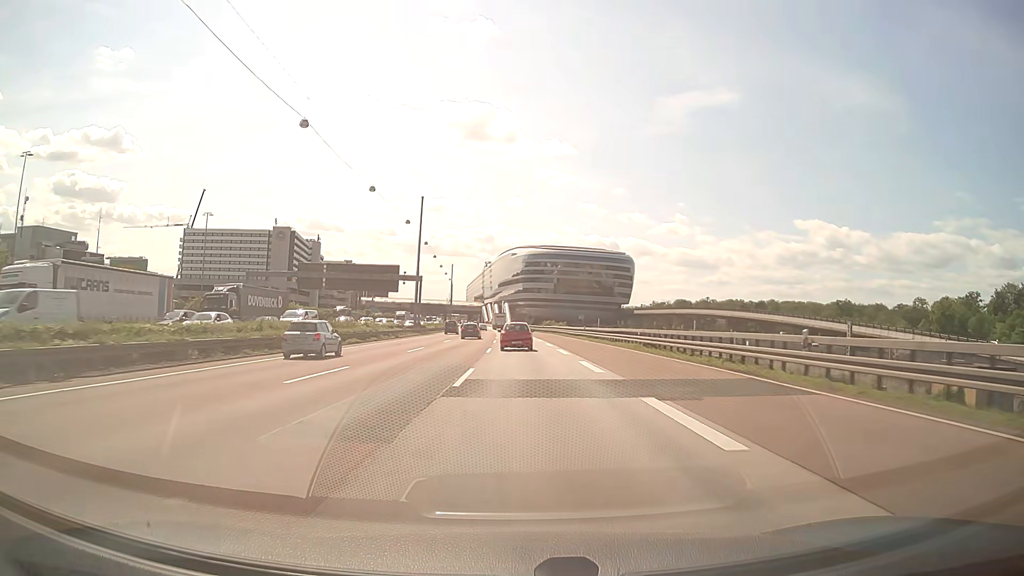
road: motorway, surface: asphalt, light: Day
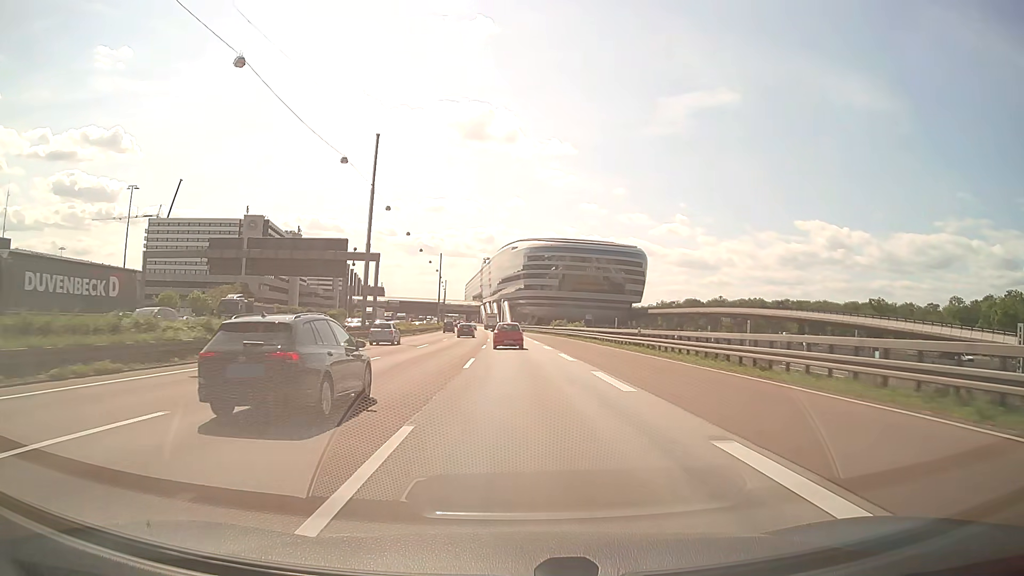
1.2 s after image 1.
(0.0, +29.8) m; 0°
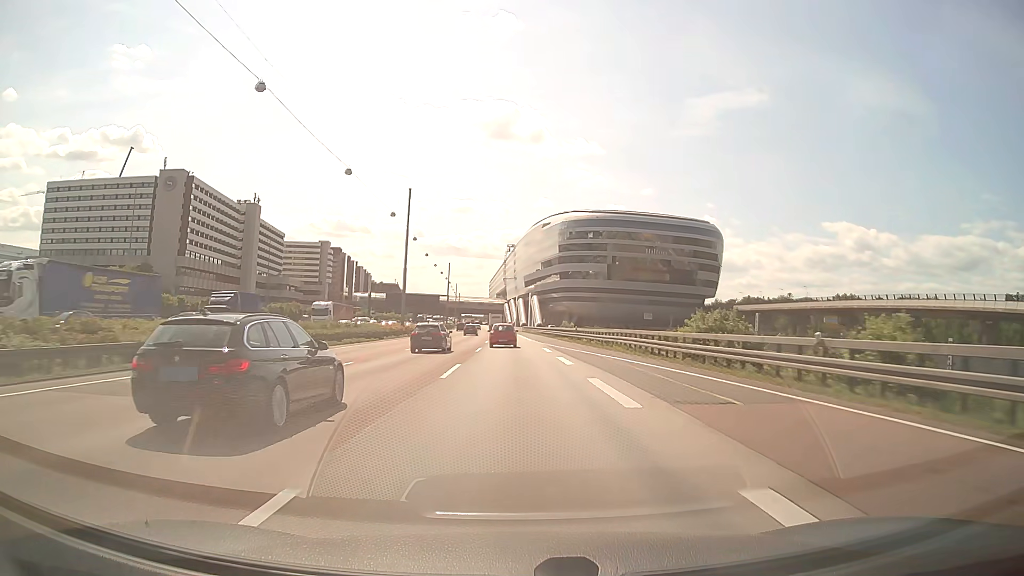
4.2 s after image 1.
(-1.0, +75.7) m; -2°
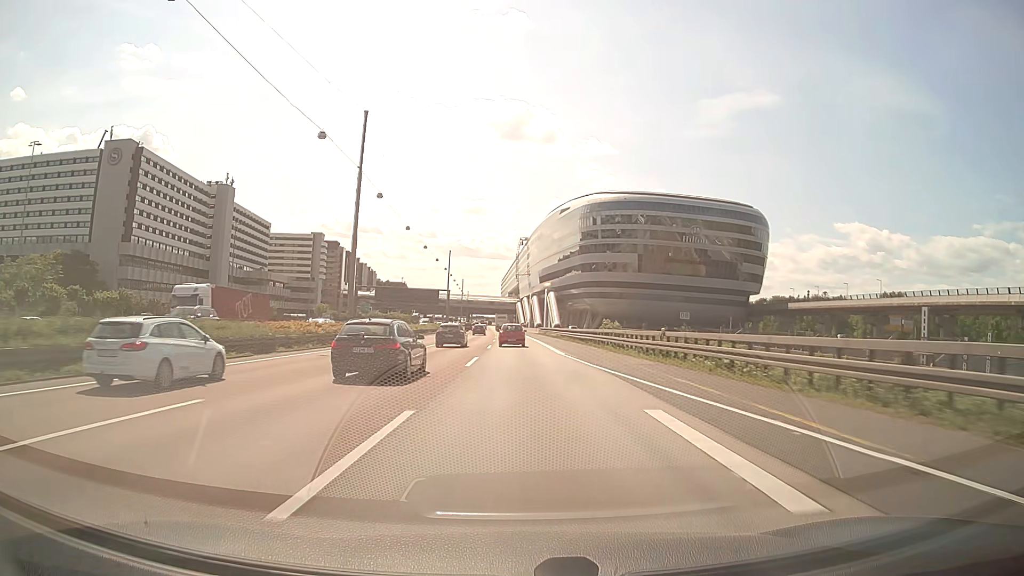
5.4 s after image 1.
(-0.3, +30.8) m; -1°
(0, +10) (0, +20) (0, +30) (0, +40) (0, +50) (-1, +60) (-1, +70) (-1, +80) (-1, +90) (-1, +100) m
